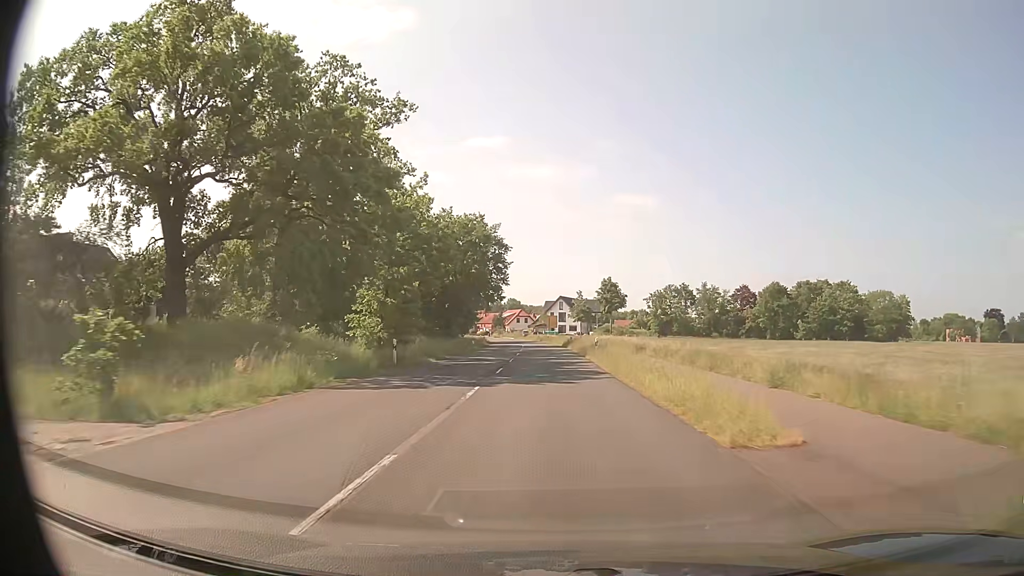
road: secondary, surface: asphalt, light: Day
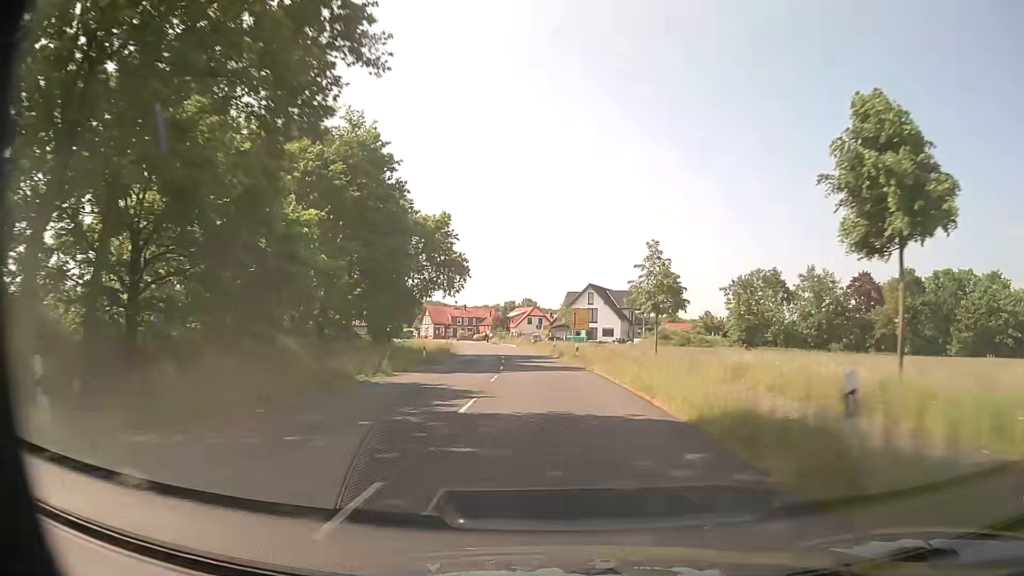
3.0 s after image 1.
(-0.5, +55.4) m; -2°
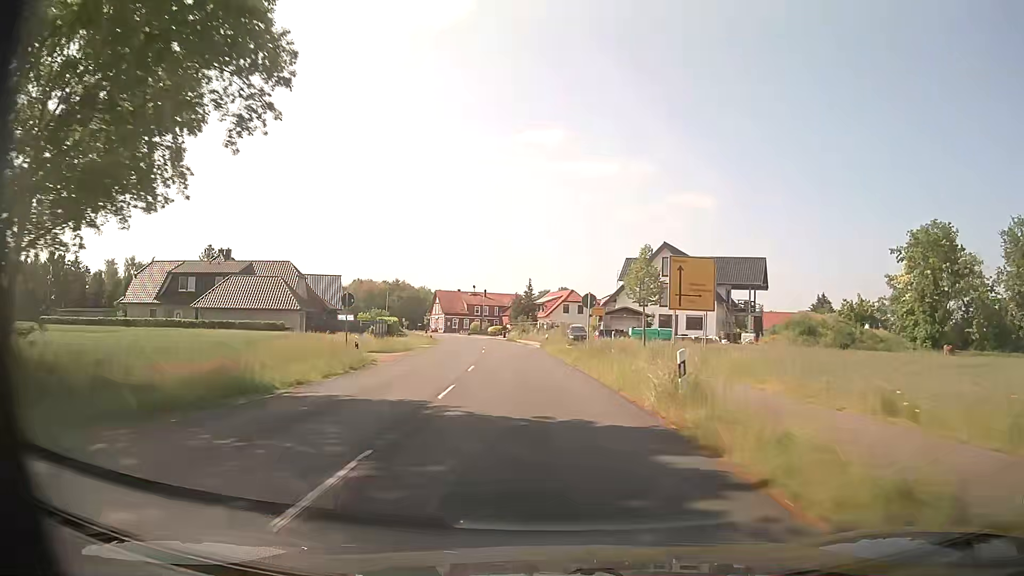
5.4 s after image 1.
(-1.0, +43.7) m; -3°
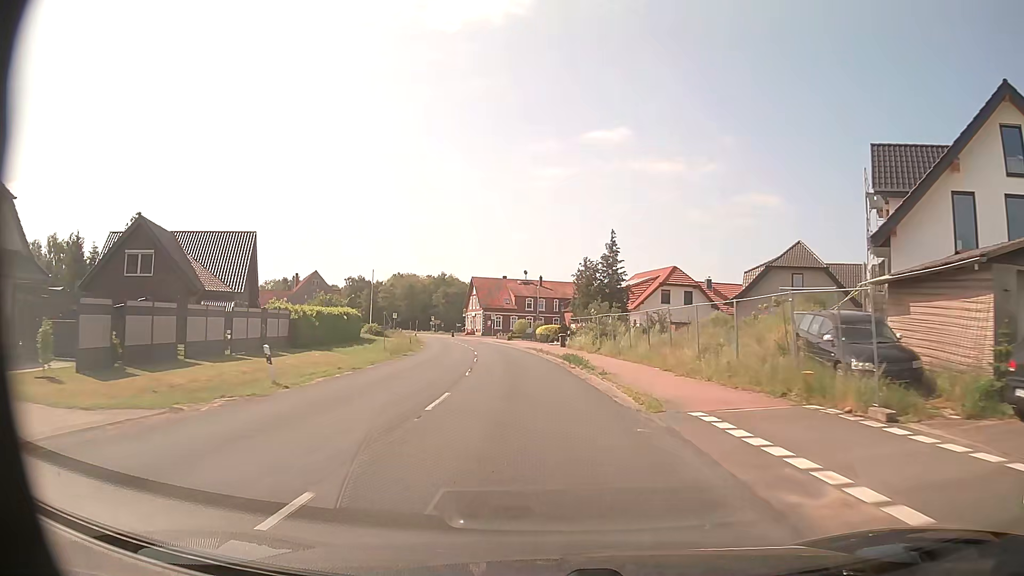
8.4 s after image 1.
(-2.5, +46.7) m; -6°
